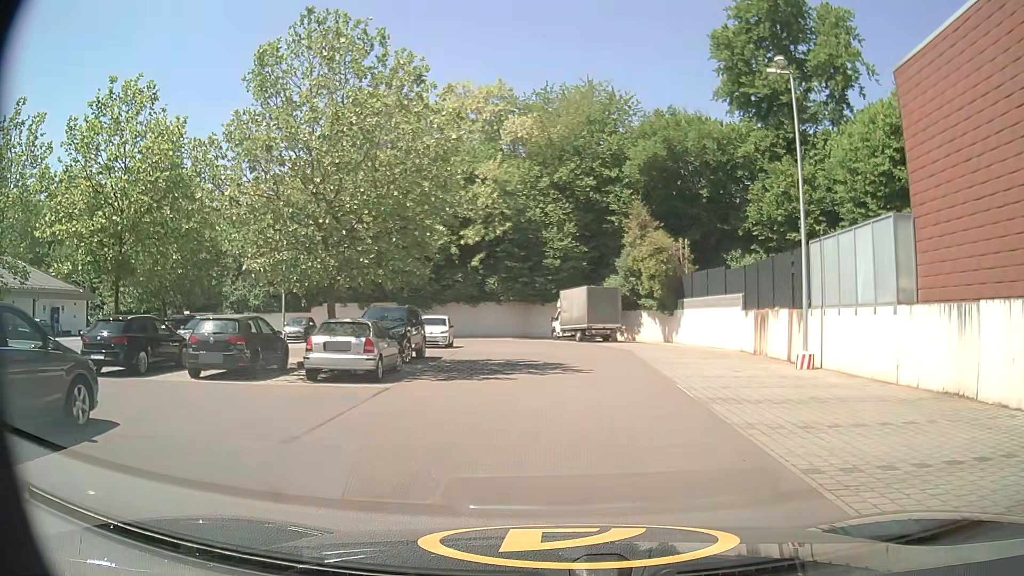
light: Day
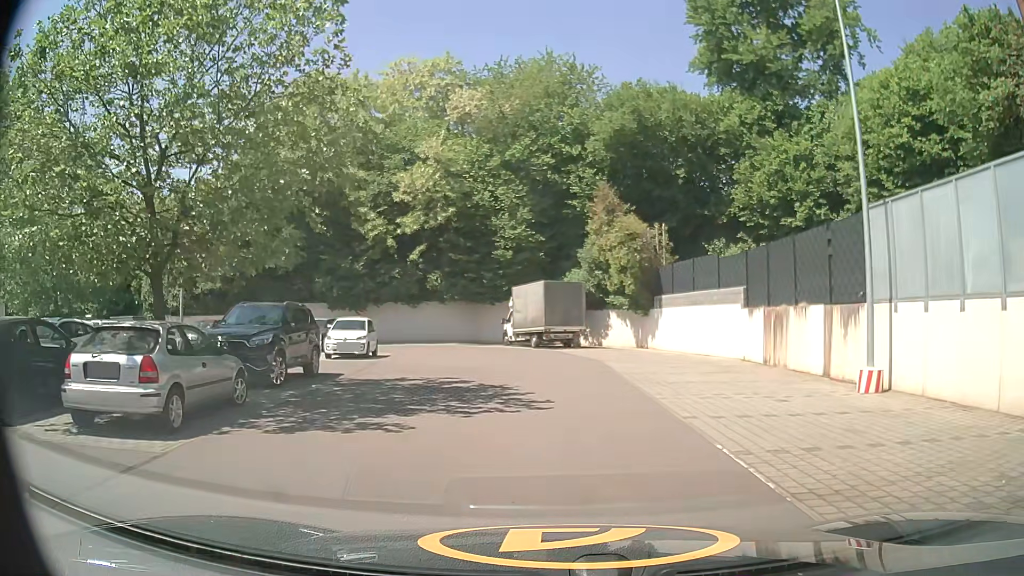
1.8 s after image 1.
(+0.2, +7.1) m; +3°
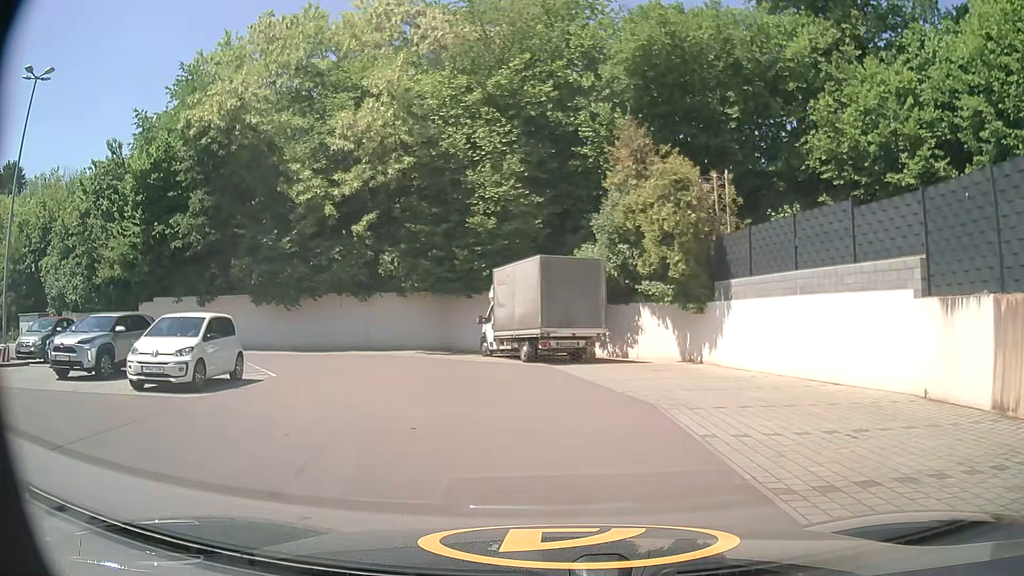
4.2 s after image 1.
(+0.1, +12.5) m; 0°
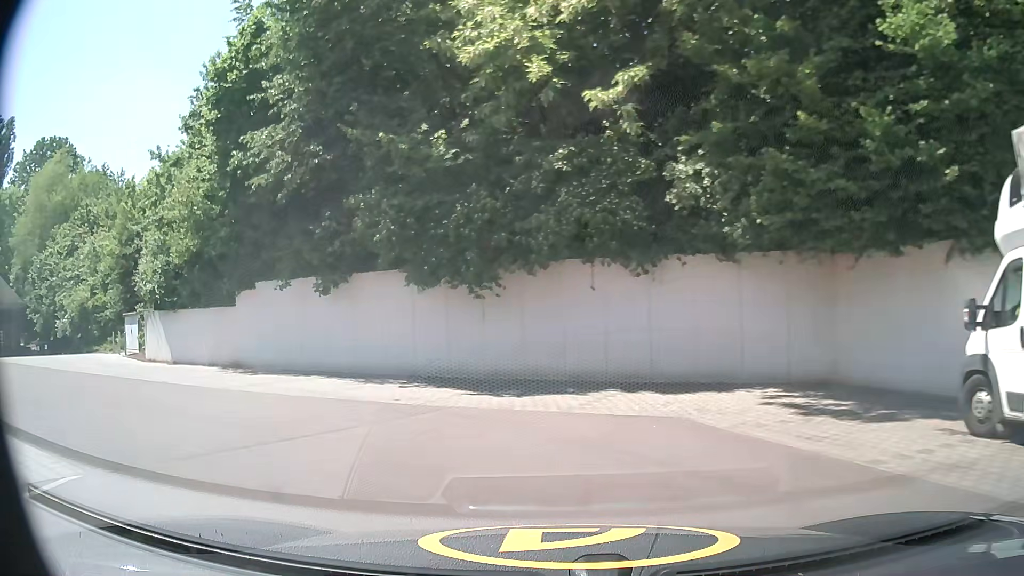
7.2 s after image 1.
(-2.8, +18.1) m; -28°
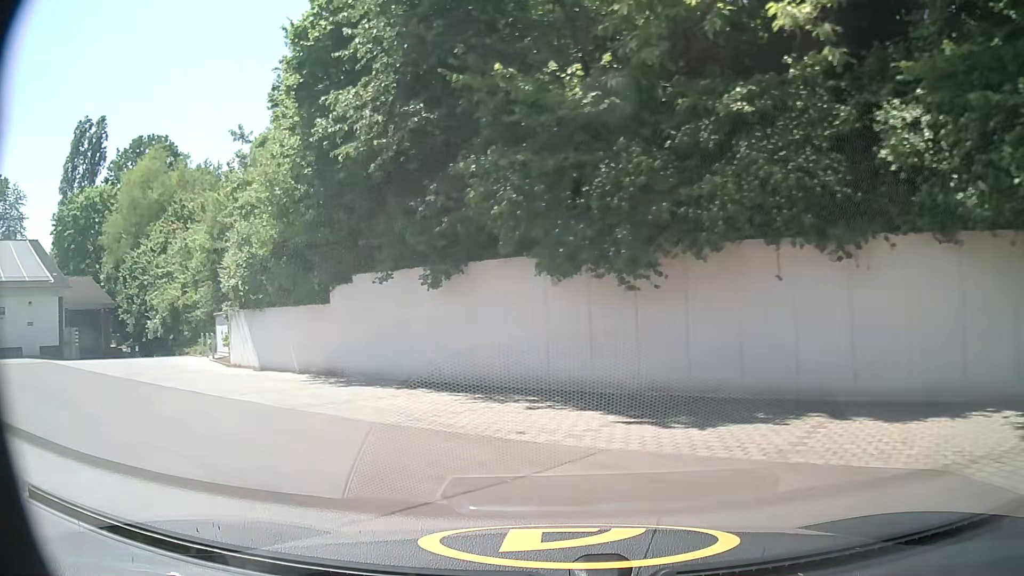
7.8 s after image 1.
(-0.4, +3.6) m; -12°
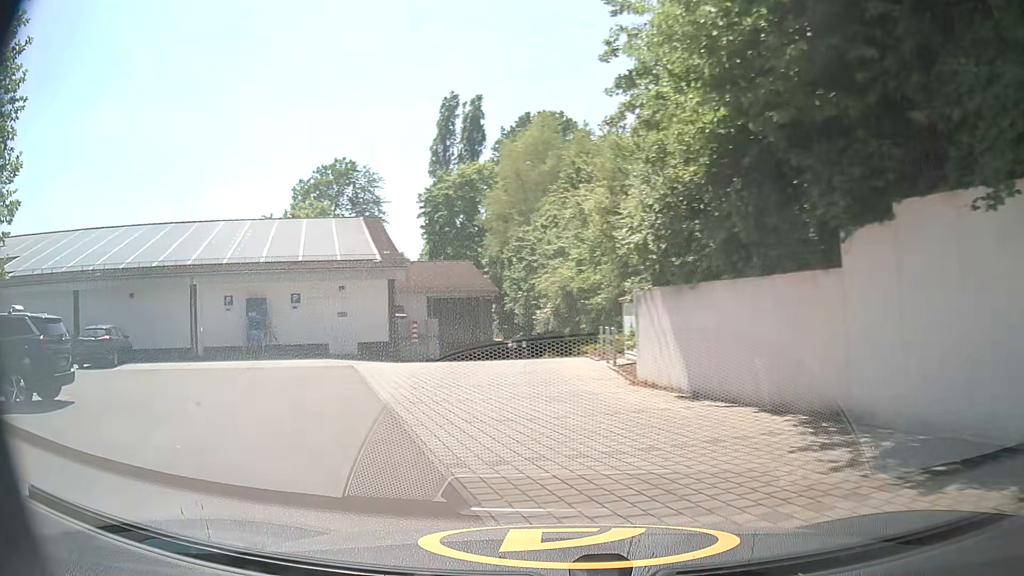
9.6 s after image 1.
(-3.0, +9.5) m; -34°
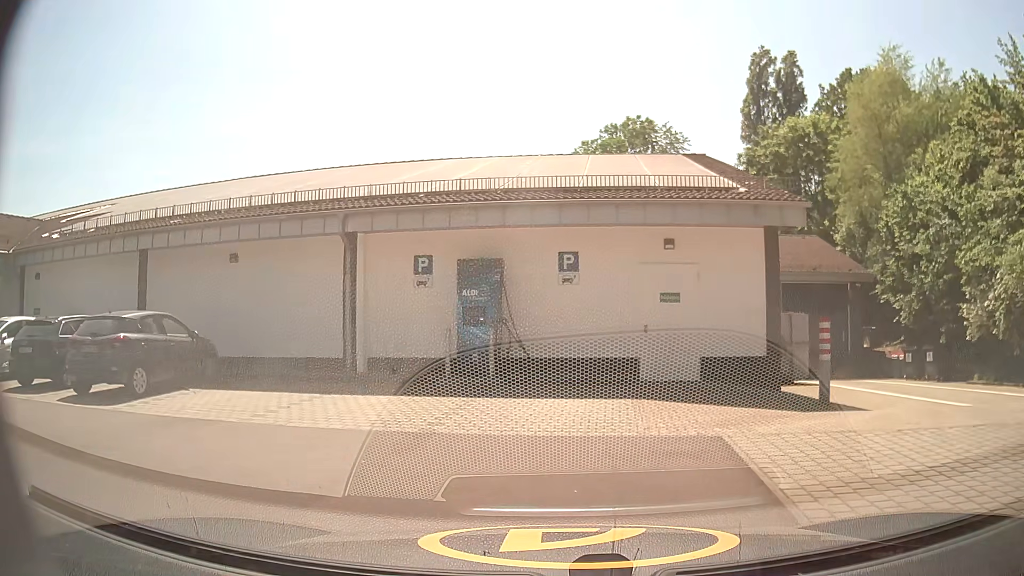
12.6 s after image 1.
(-4.8, +13.6) m; -28°
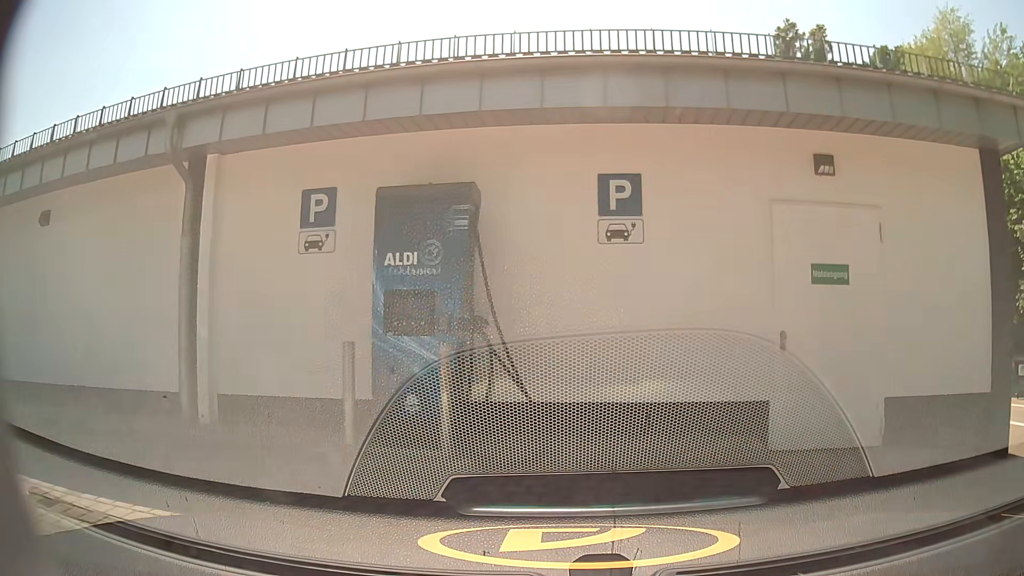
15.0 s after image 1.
(-0.1, +7.0) m; 0°
